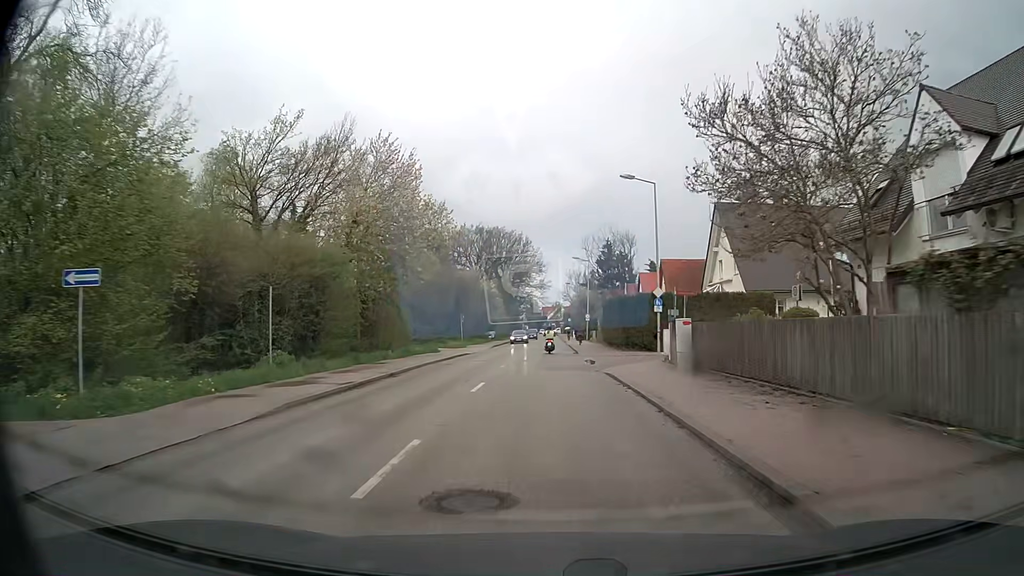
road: tertiary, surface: asphalt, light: Day
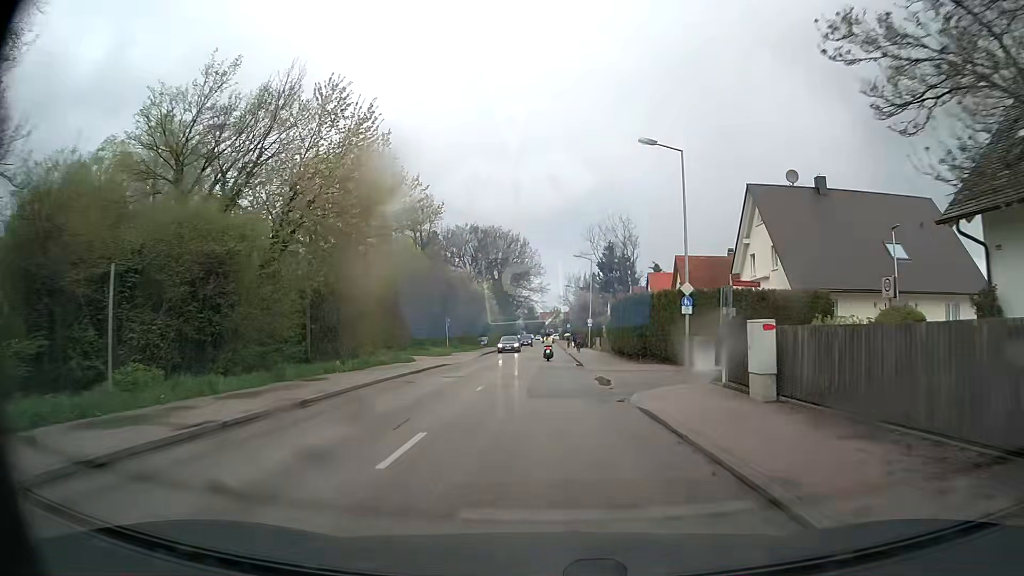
(0.0, +7.7) m; 0°
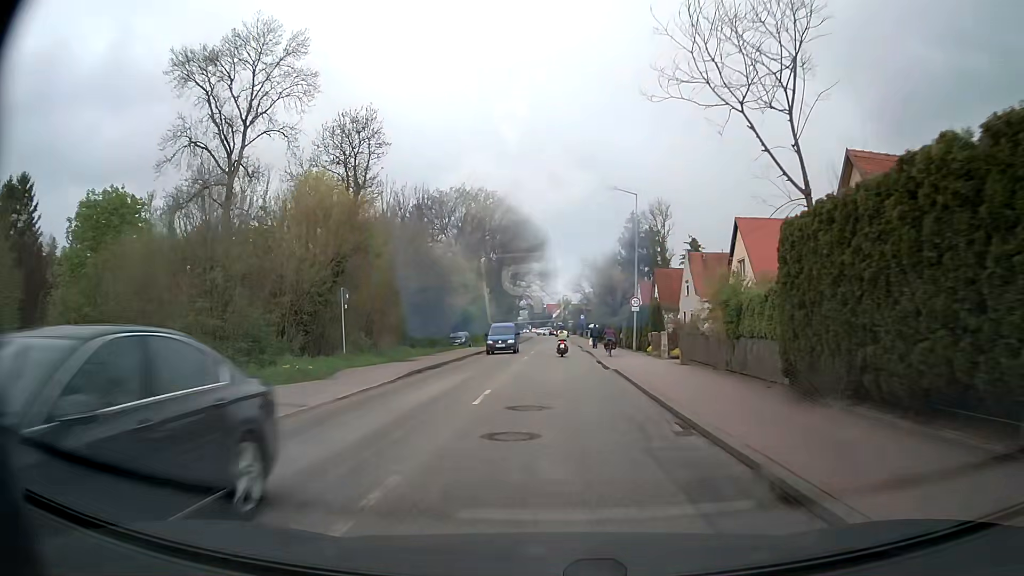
(-0.1, +30.0) m; 0°
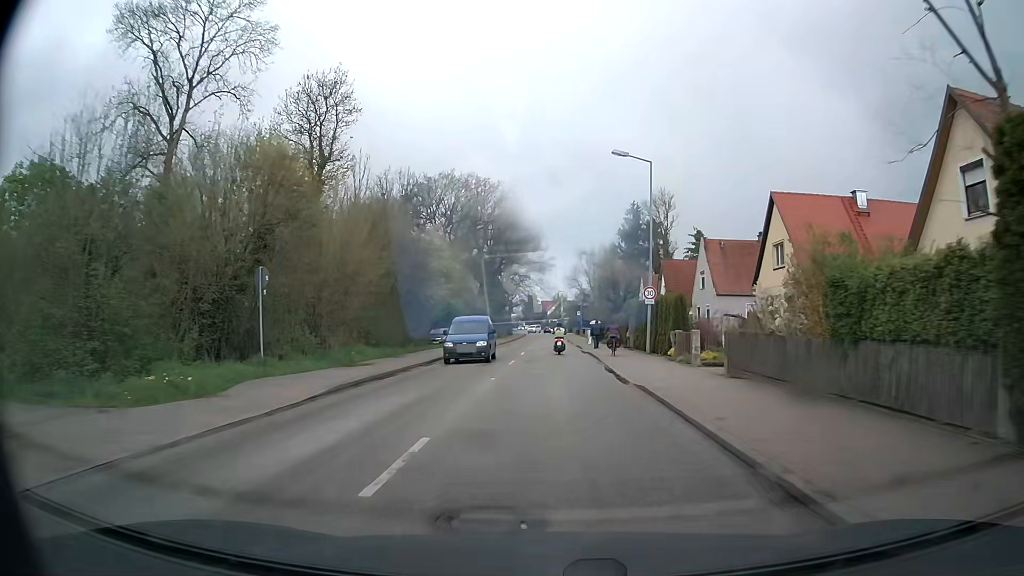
(0.0, +7.2) m; 0°
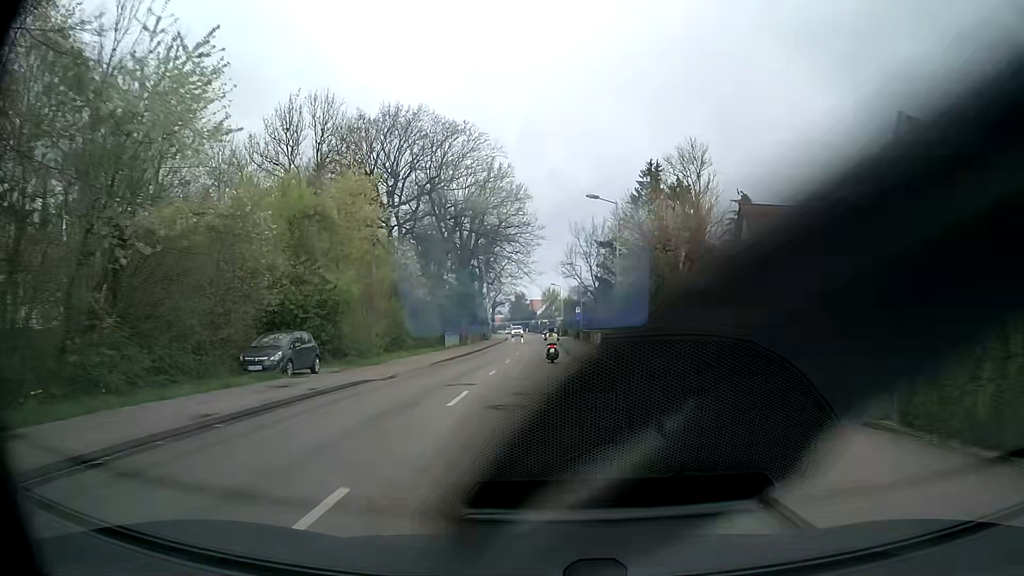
(+0.2, +29.8) m; +2°
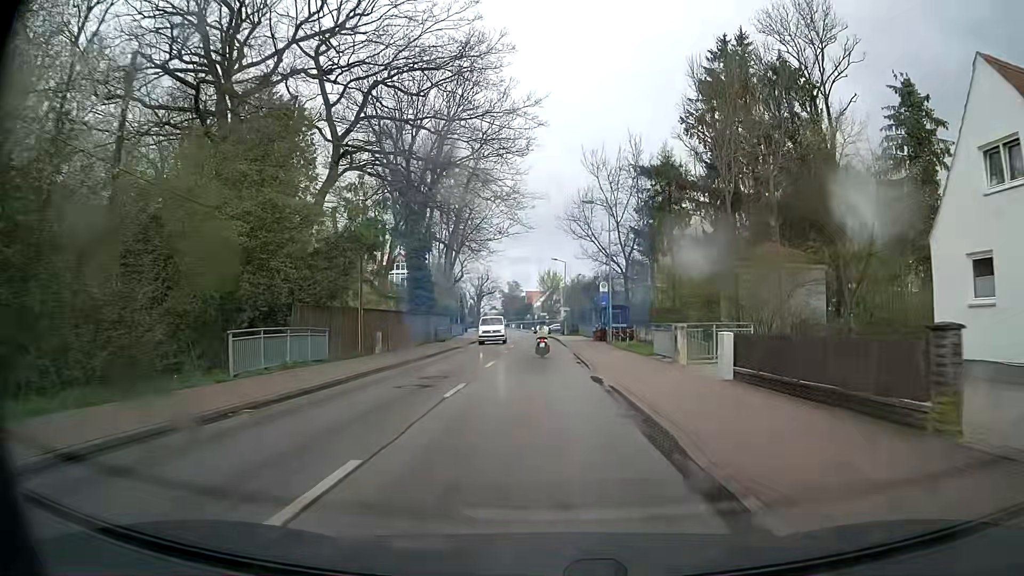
(-0.9, +37.0) m; 0°
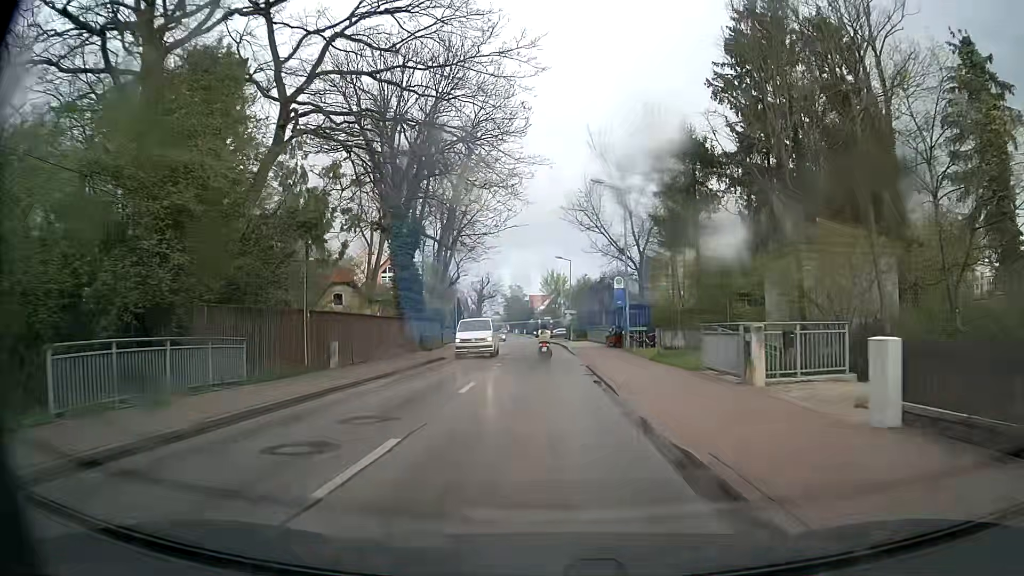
(-0.1, +7.4) m; -1°
